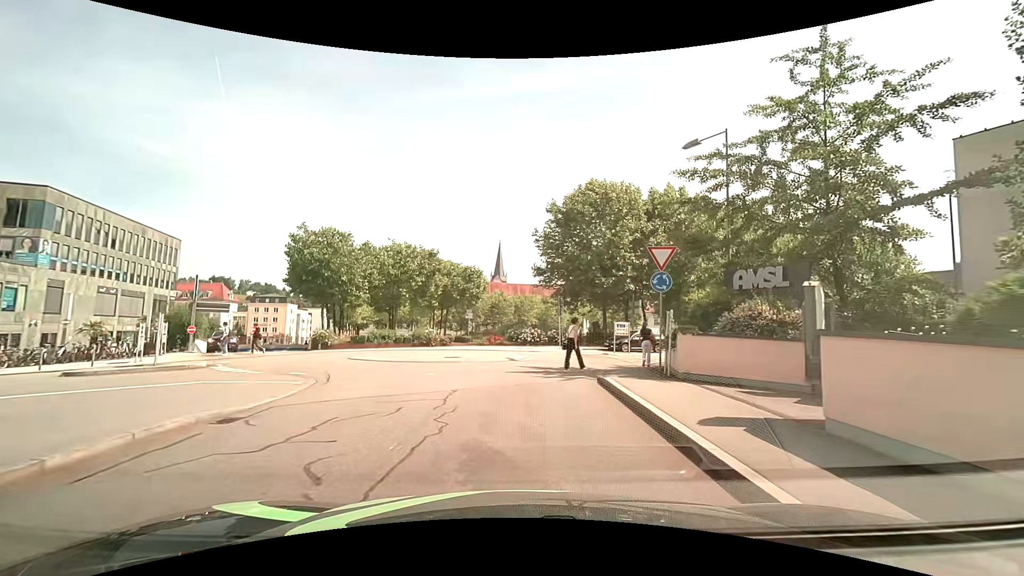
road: residential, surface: asphalt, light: Day
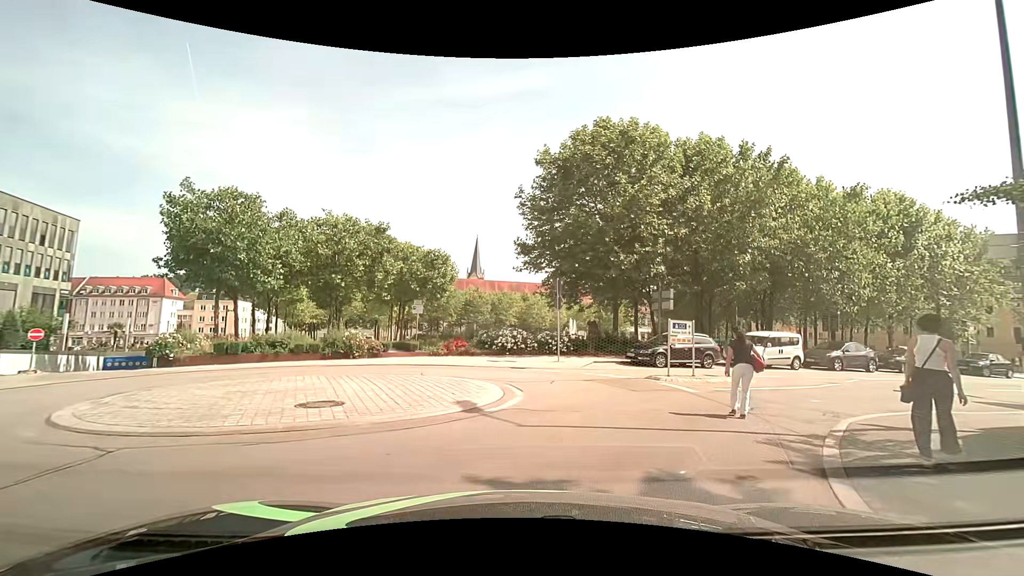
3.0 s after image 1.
(0.0, +12.4) m; +2°
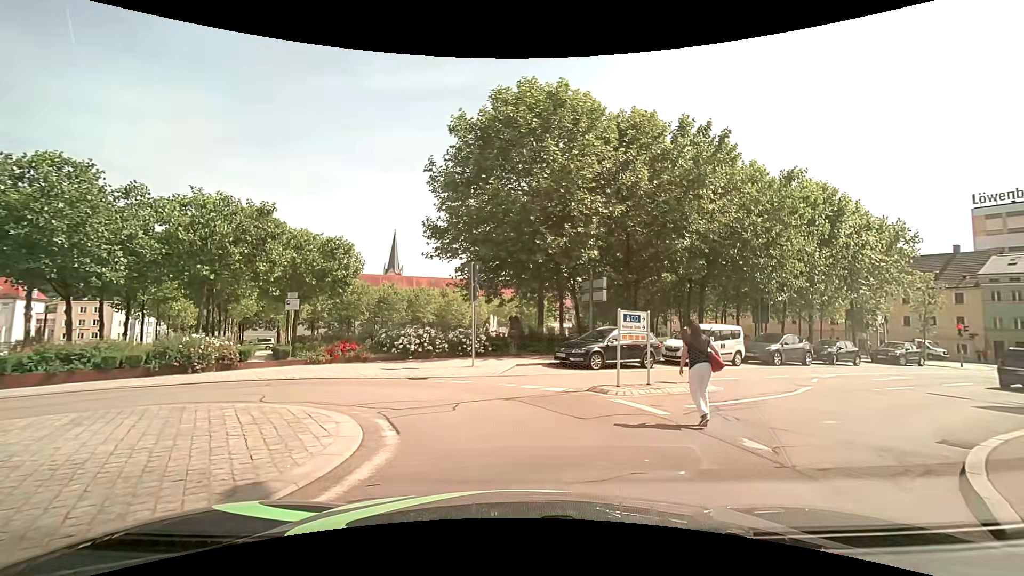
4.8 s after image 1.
(+0.3, +4.4) m; +9°
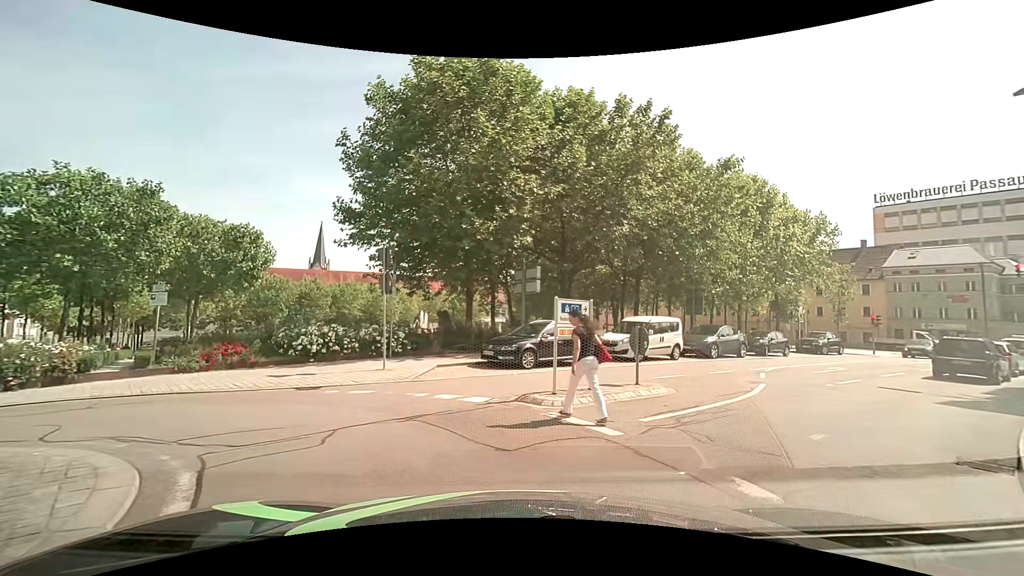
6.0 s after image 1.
(+0.2, +2.4) m; +9°
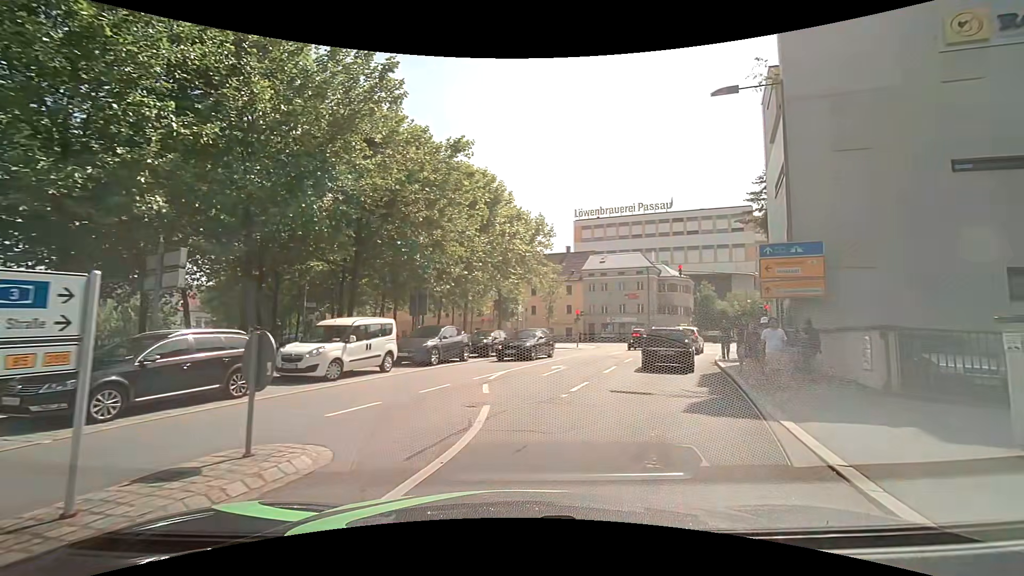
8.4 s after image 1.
(+1.3, +5.3) m; +28°
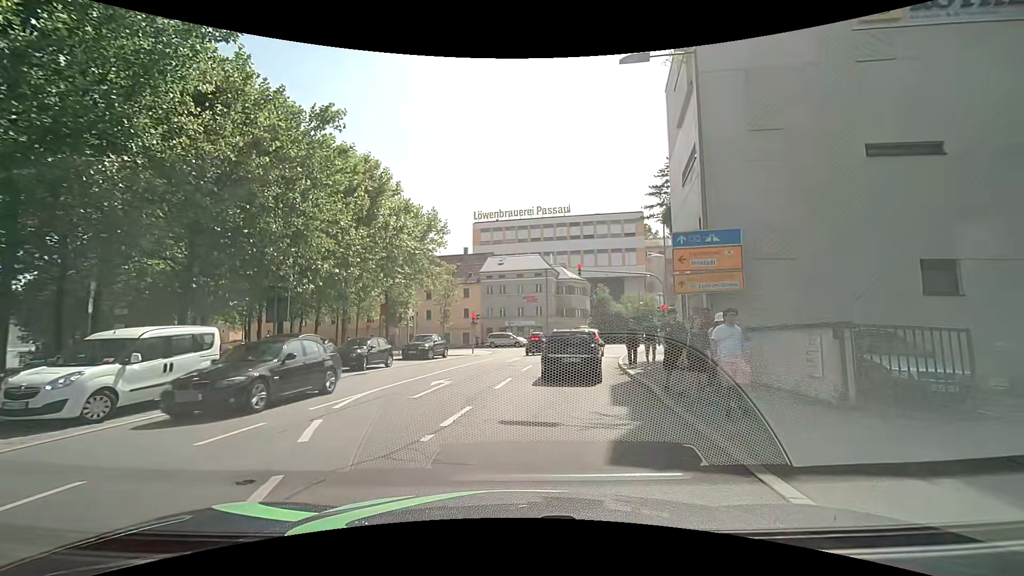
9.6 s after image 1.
(+0.4, +3.5) m; +13°
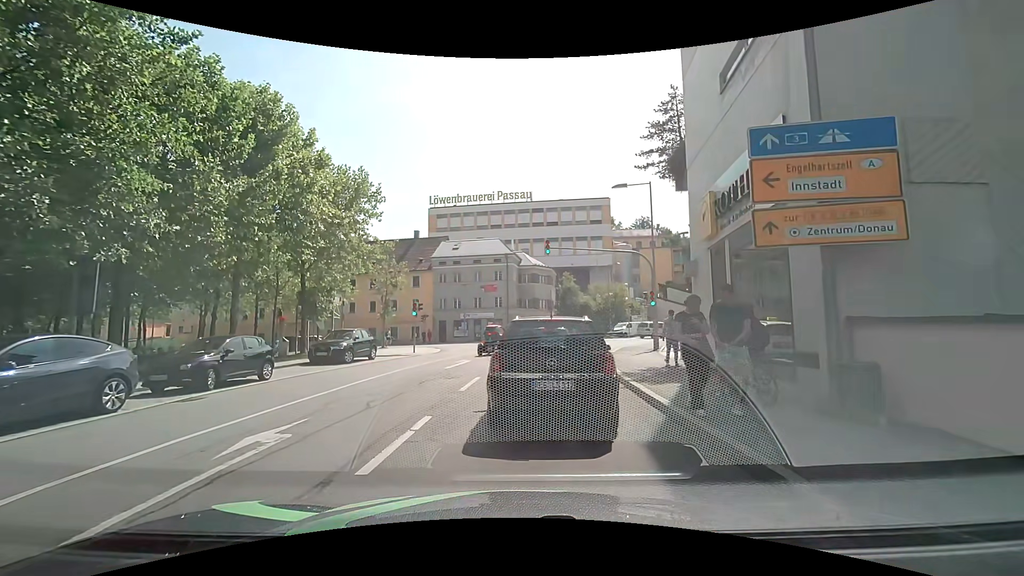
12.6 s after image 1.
(+0.4, +7.5) m; +6°
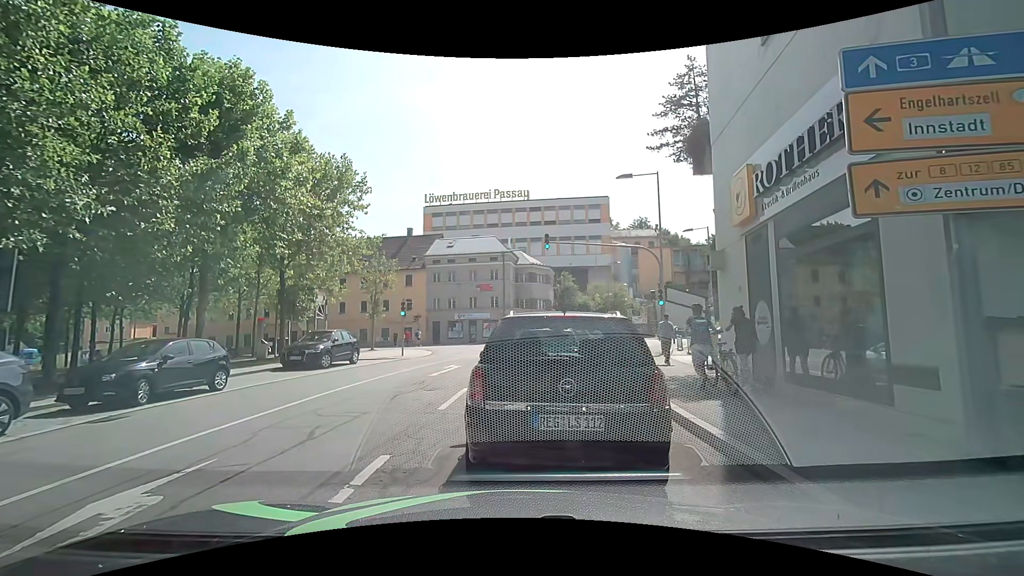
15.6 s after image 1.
(0.0, +2.1) m; -1°
(0, +10) (+1, +20) (+3, +30) (+6, +39) (+11, +48) (+17, +56) (+24, +63) (+32, +70) (+39, +76) (+47, +82) m
